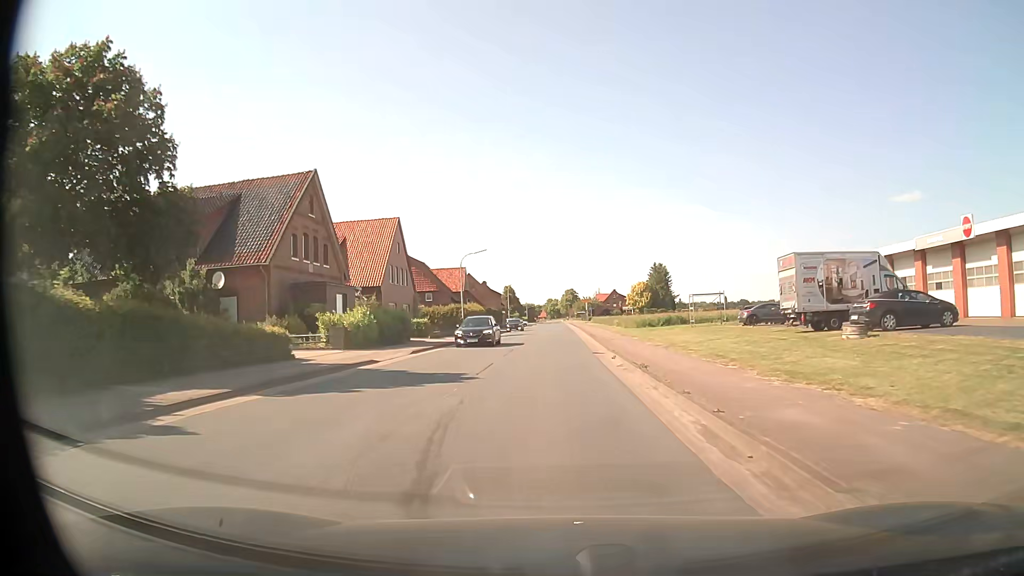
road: secondary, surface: asphalt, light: Day
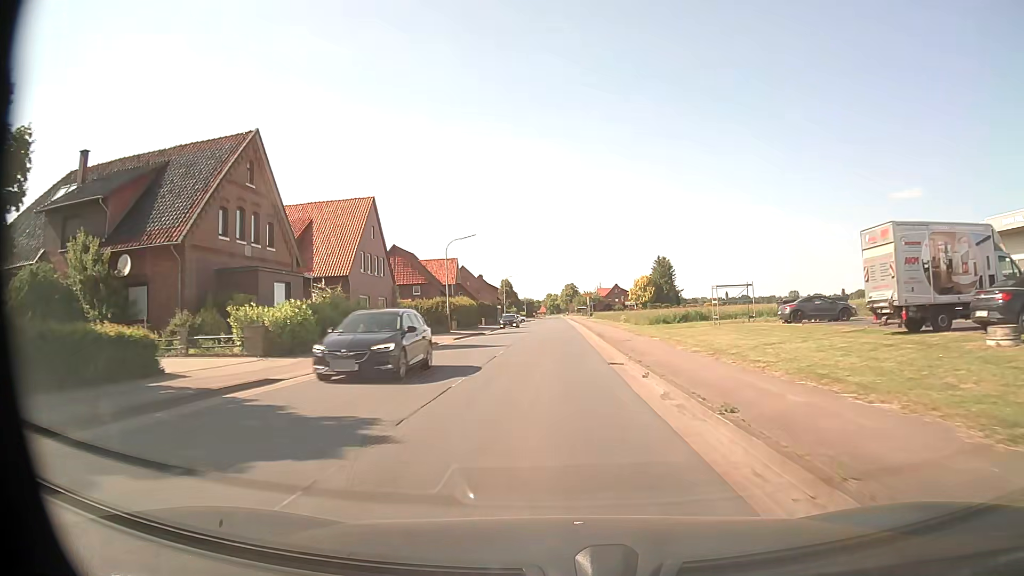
(0.0, +8.0) m; 0°
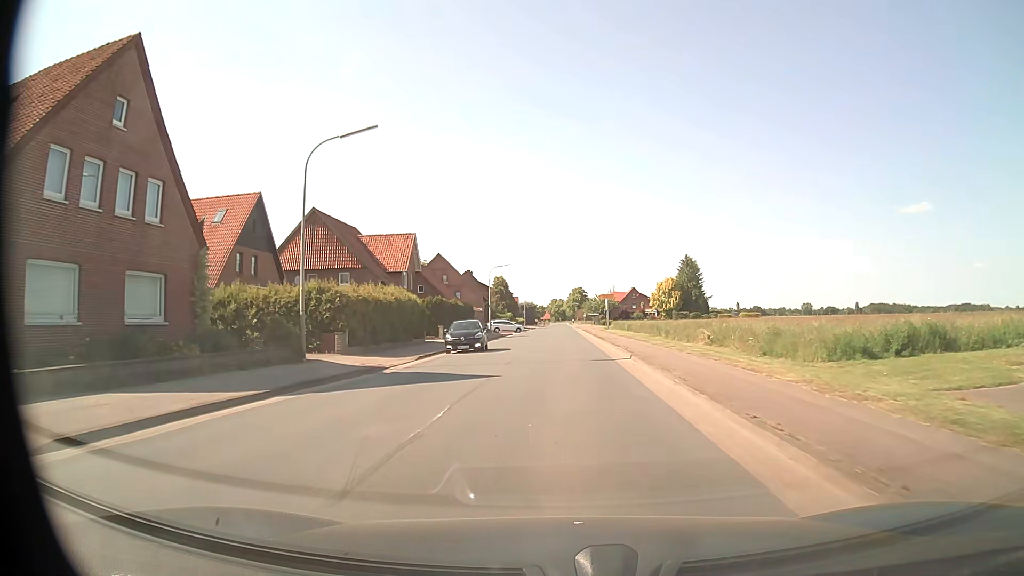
(-0.5, +32.2) m; -1°
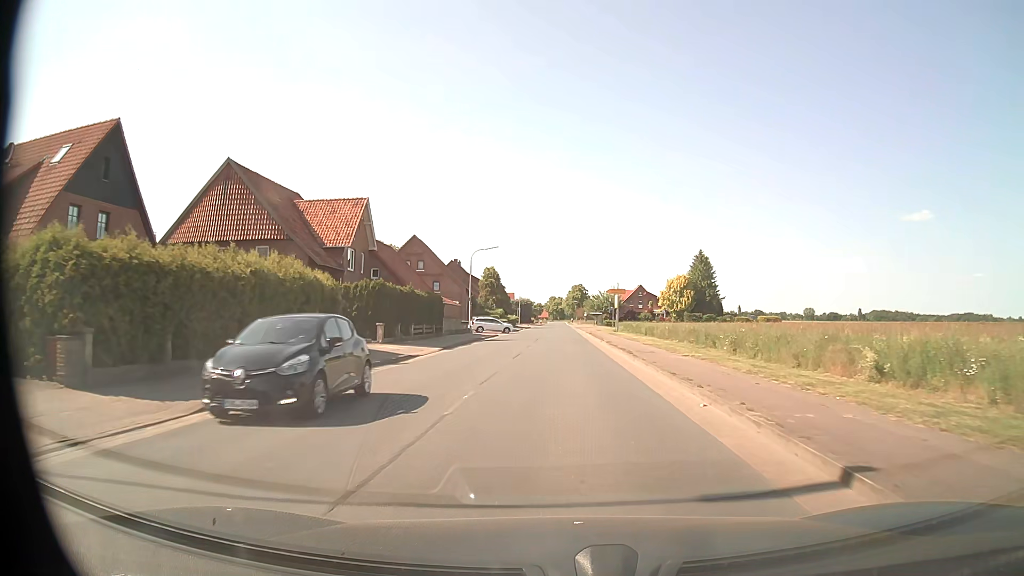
(0.0, +16.1) m; 0°
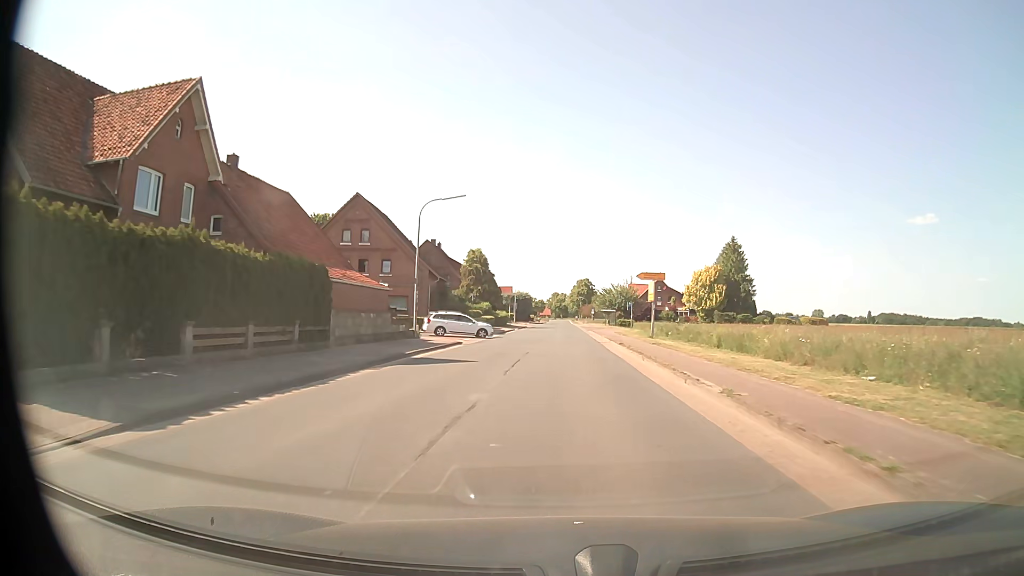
(+0.1, +24.3) m; 0°
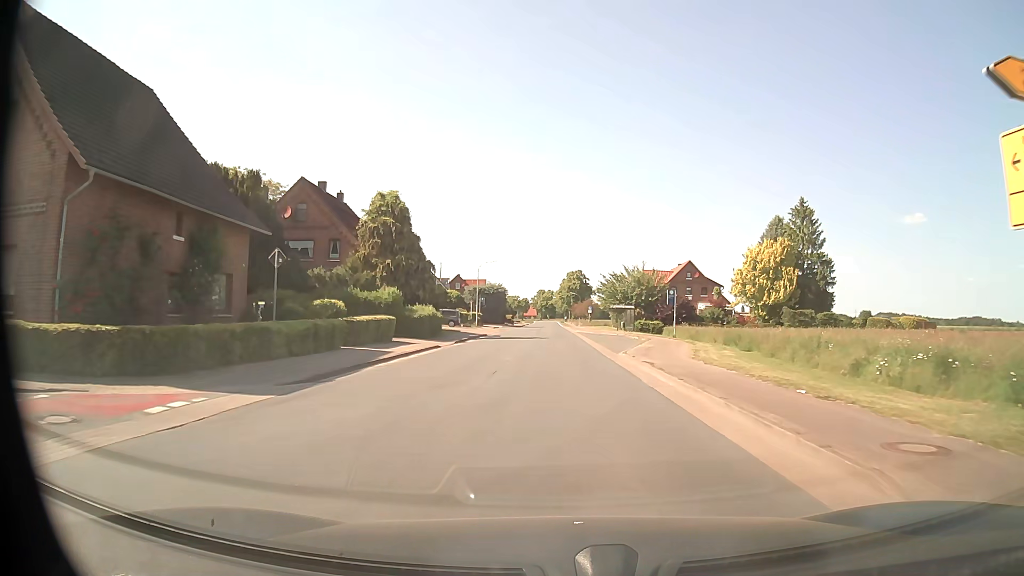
(+0.4, +40.6) m; +1°
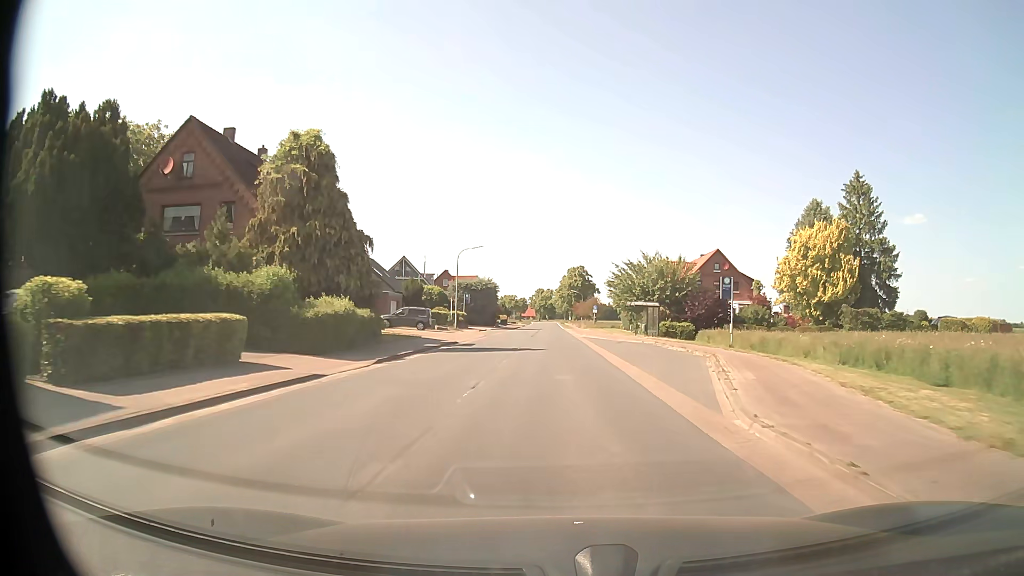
(0.0, +16.2) m; 0°
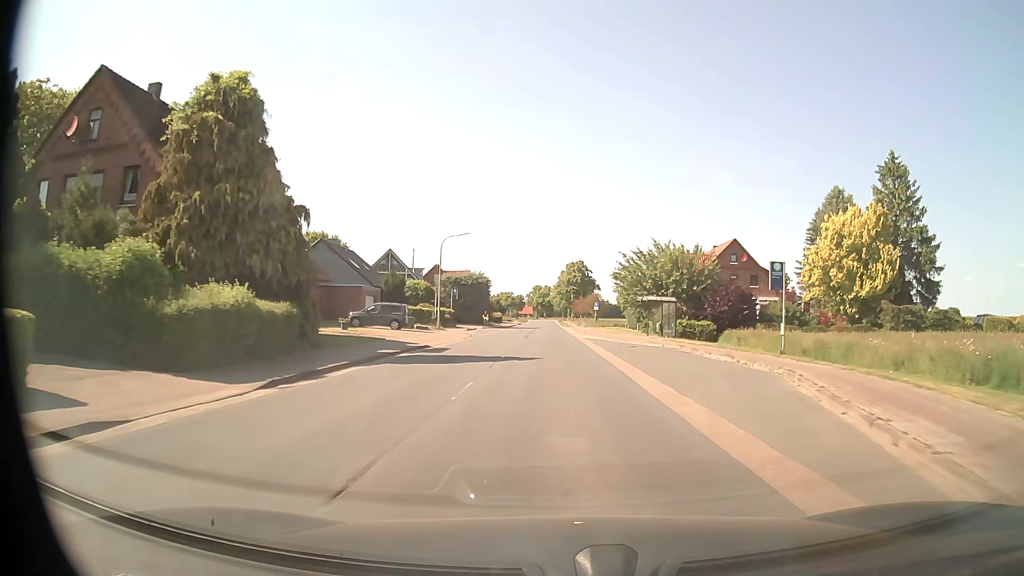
(0.0, +8.1) m; 0°
(0, +10) (0, +20) (0, +30) (0, +40) (0, +50) (0, +60) (-1, +70) (-1, +80) (-1, +90) (-1, +100) m
